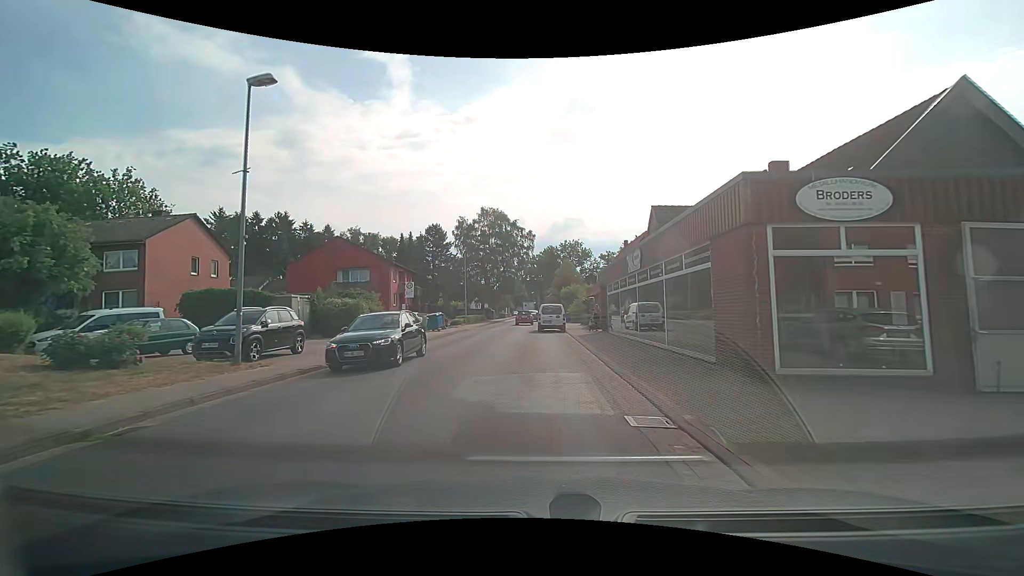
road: tertiary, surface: asphalt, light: Day
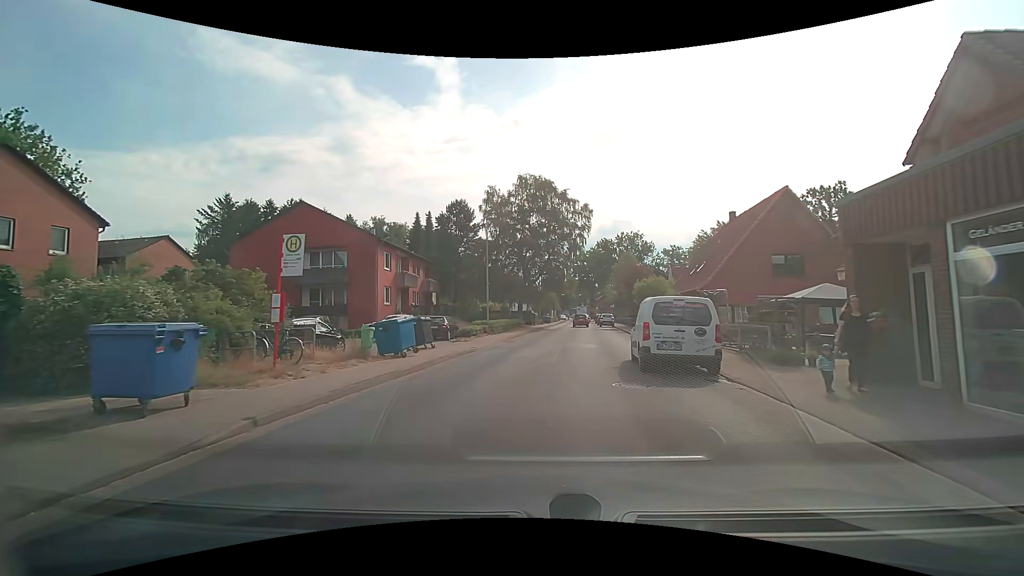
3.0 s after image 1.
(-0.7, +20.1) m; -5°
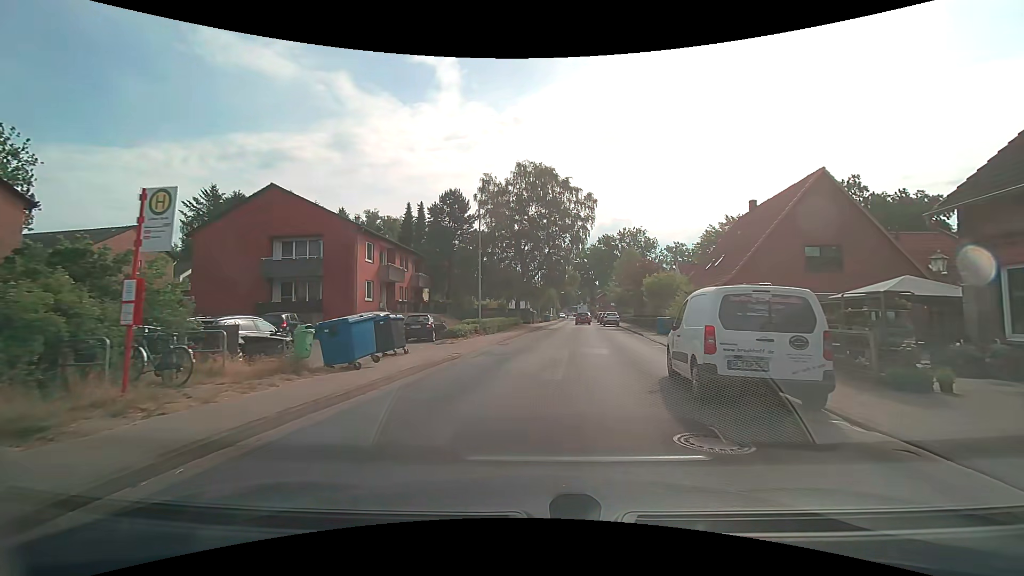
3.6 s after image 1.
(0.0, +4.2) m; 0°
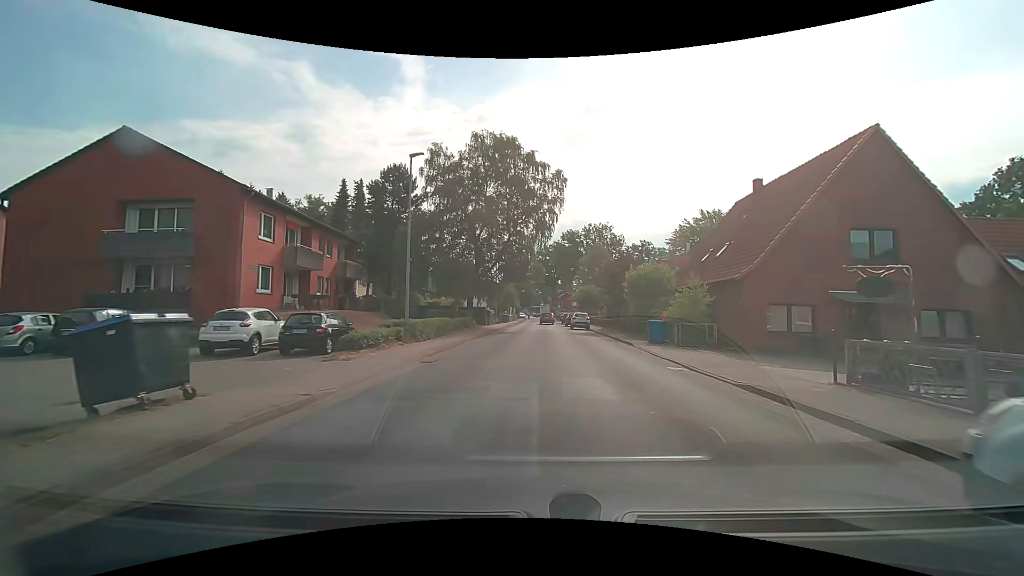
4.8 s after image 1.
(+0.3, +8.6) m; +4°
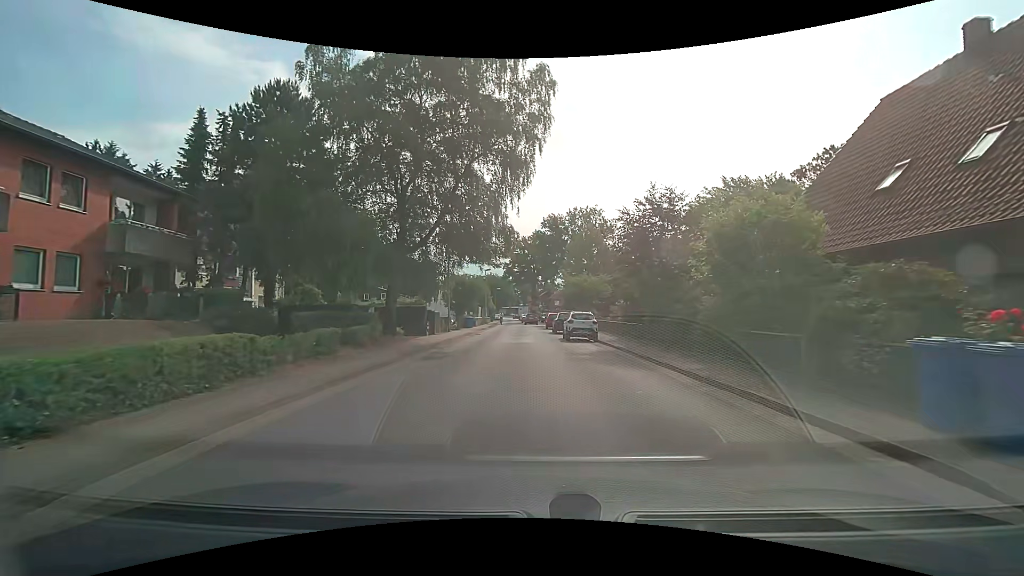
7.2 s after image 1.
(+0.7, +18.4) m; +3°
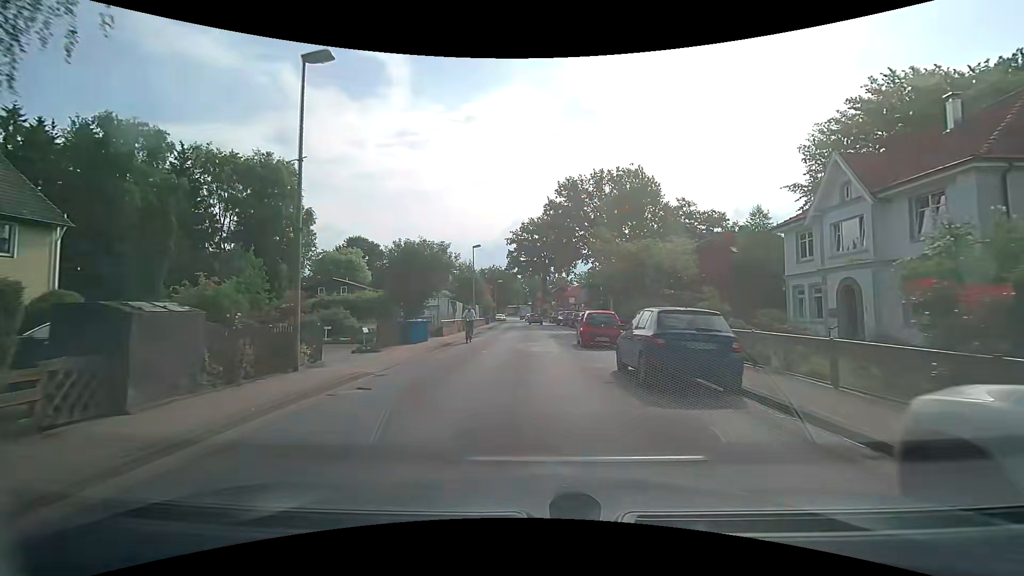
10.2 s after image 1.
(-0.4, +25.2) m; -2°
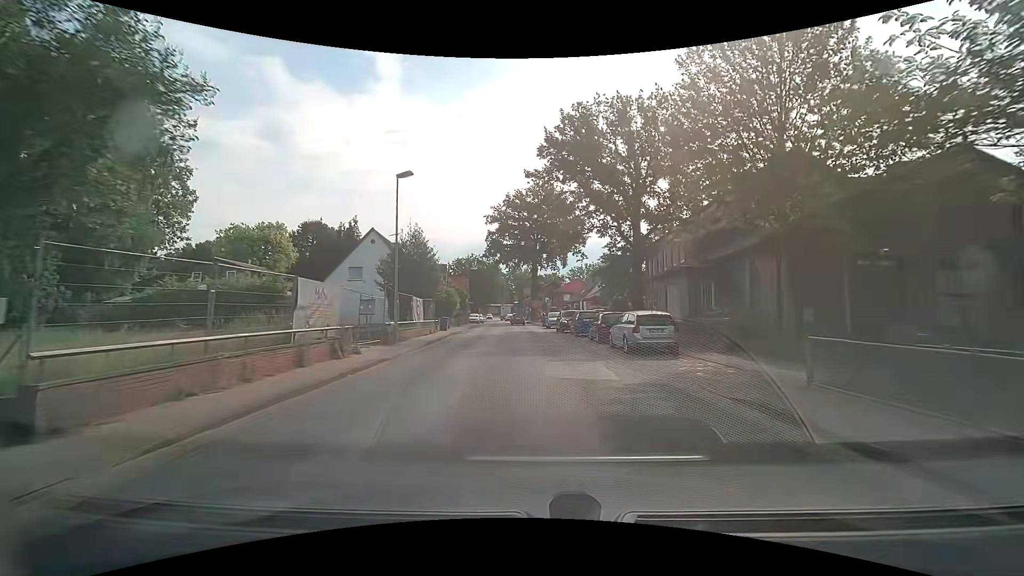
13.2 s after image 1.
(+0.1, +24.5) m; +1°
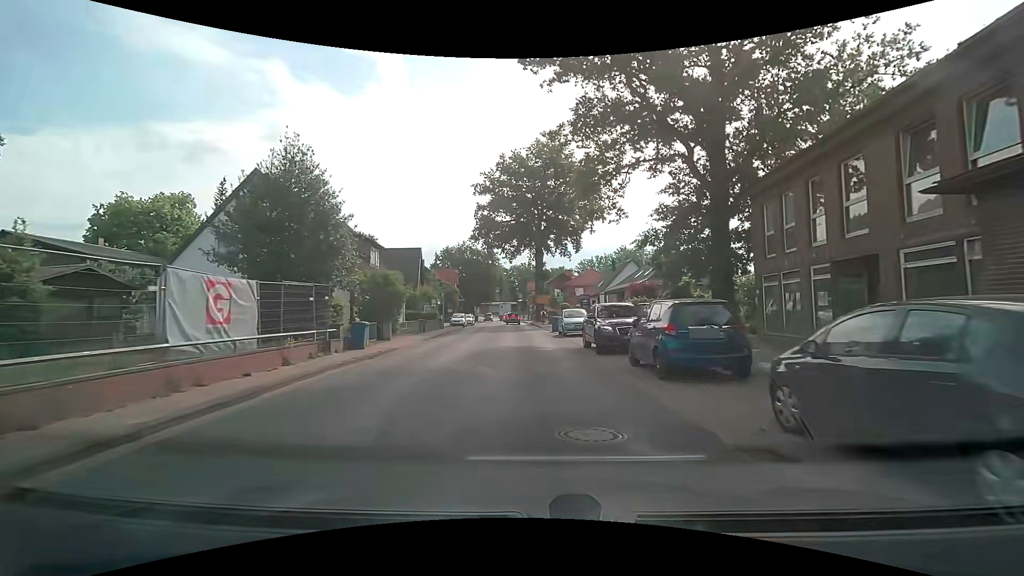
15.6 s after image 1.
(+0.3, +19.7) m; 0°
